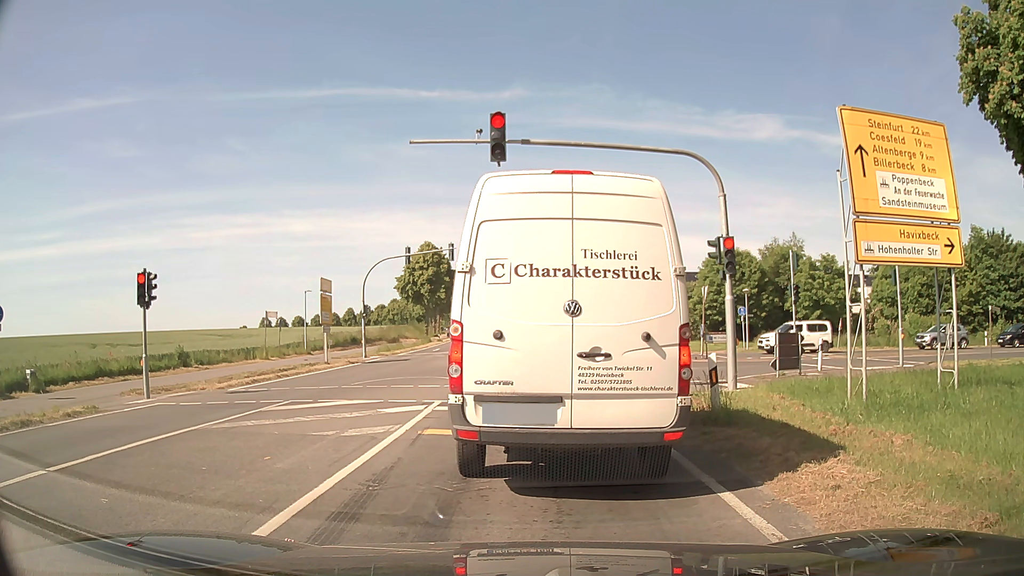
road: secondary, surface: asphalt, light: Day
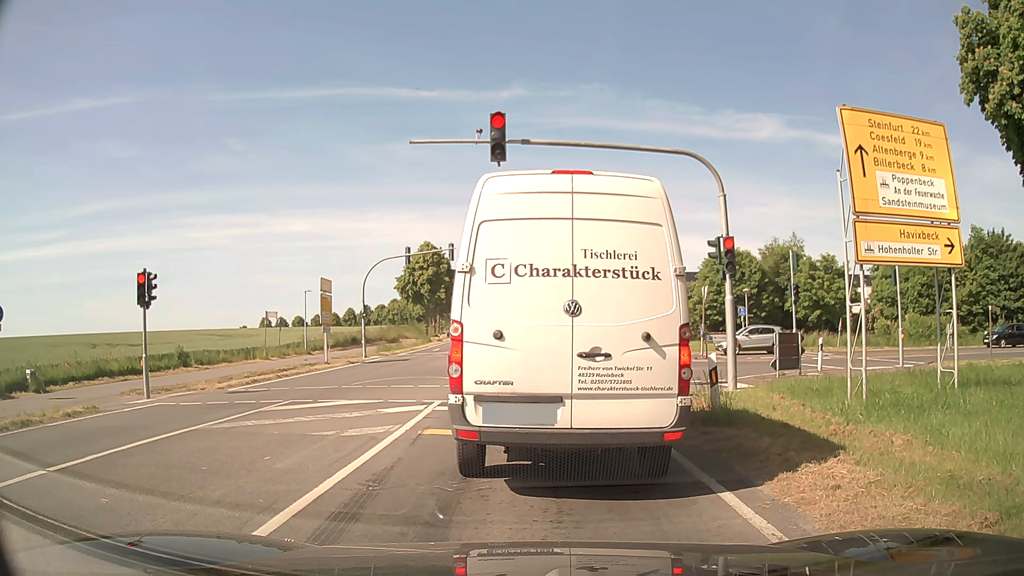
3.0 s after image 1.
(0.0, 0.0) m; 0°
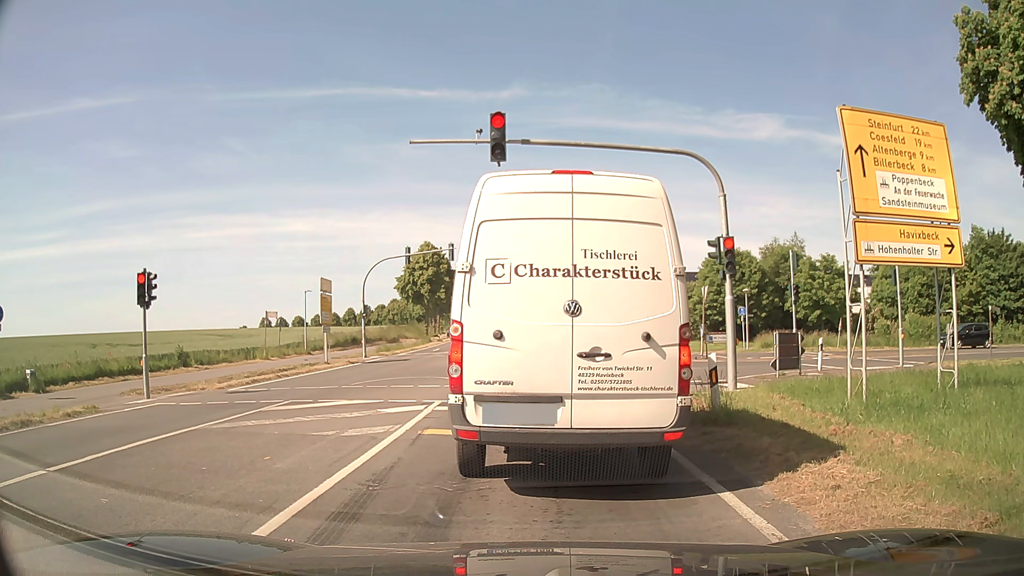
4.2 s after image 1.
(0.0, 0.0) m; 0°
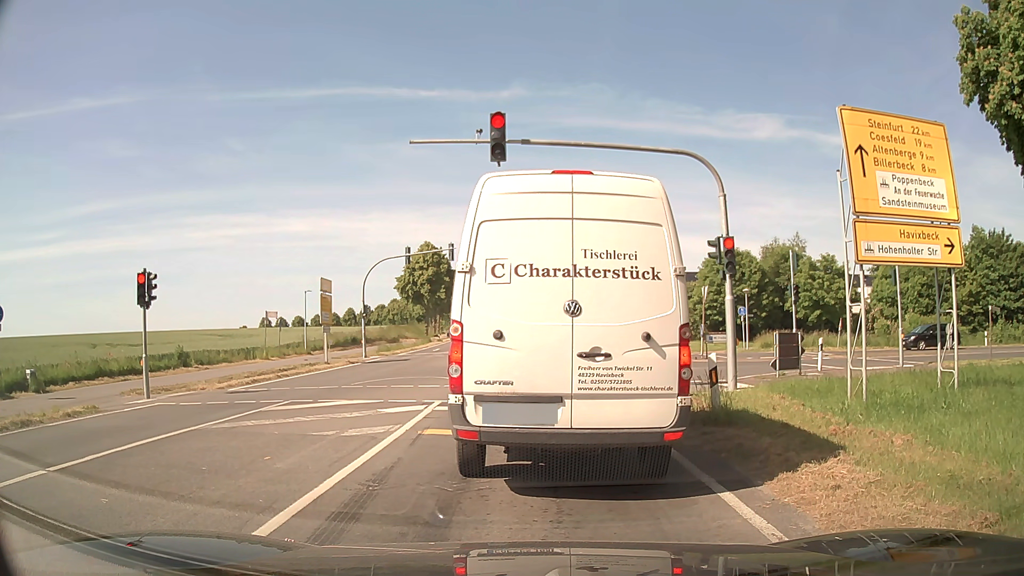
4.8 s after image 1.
(0.0, 0.0) m; 0°
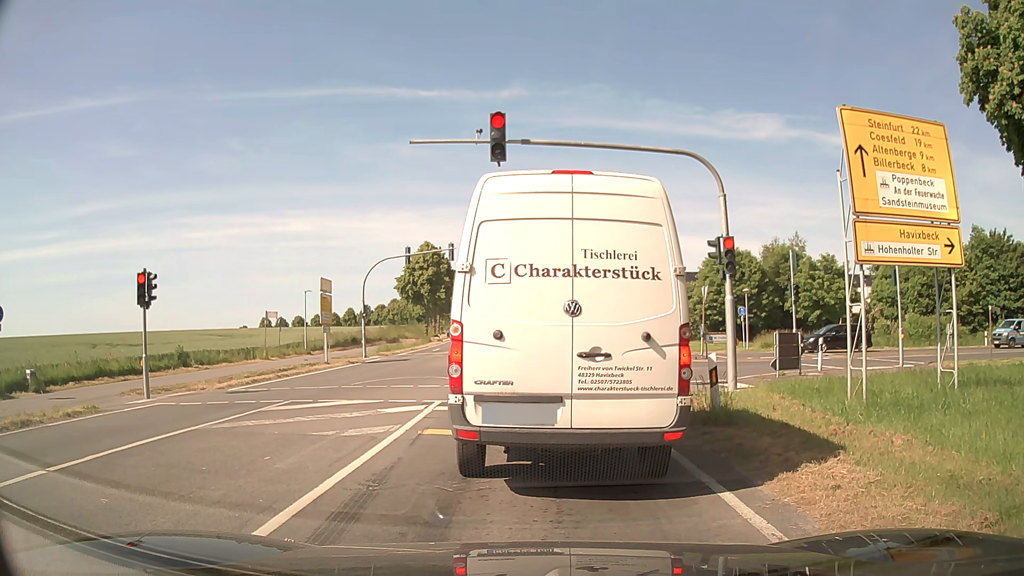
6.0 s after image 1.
(0.0, 0.0) m; 0°
